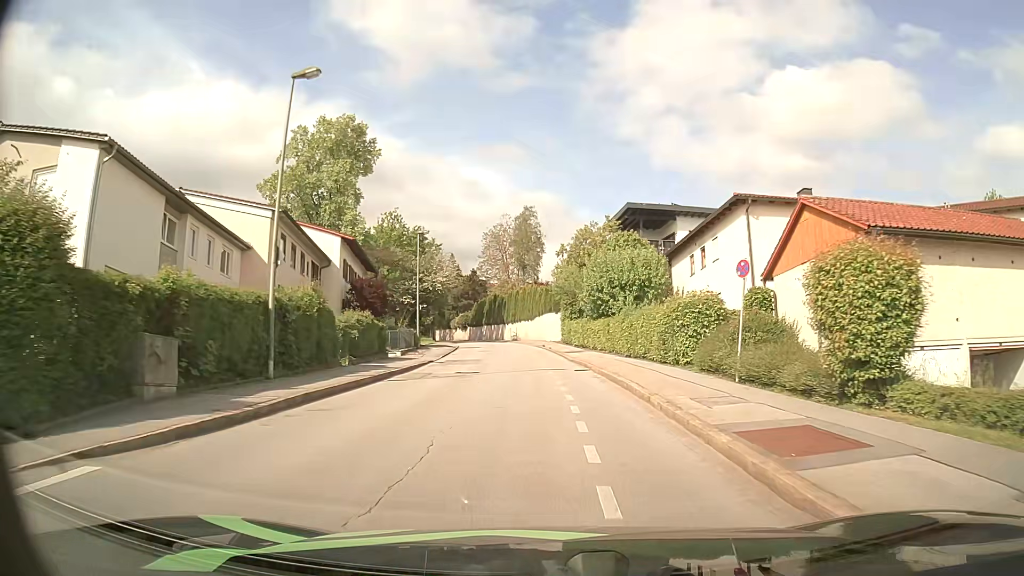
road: residential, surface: asphalt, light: Day
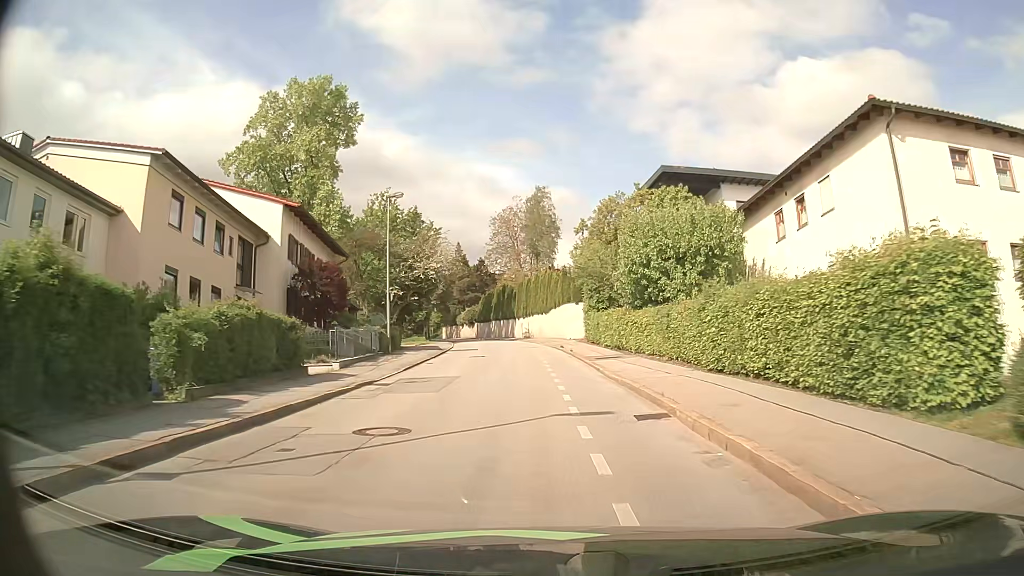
(-0.1, +12.7) m; -2°
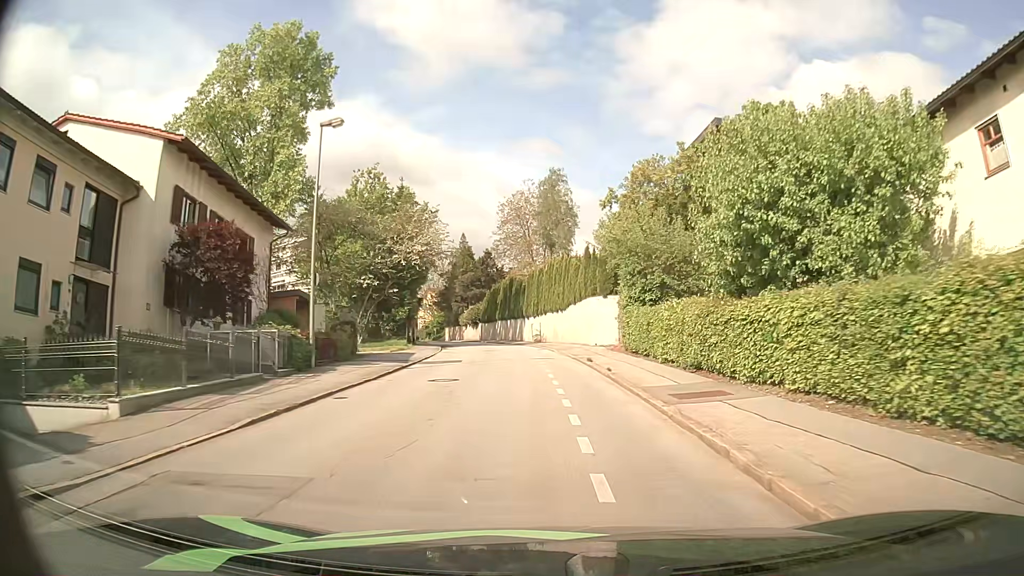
(-0.2, +13.0) m; -1°
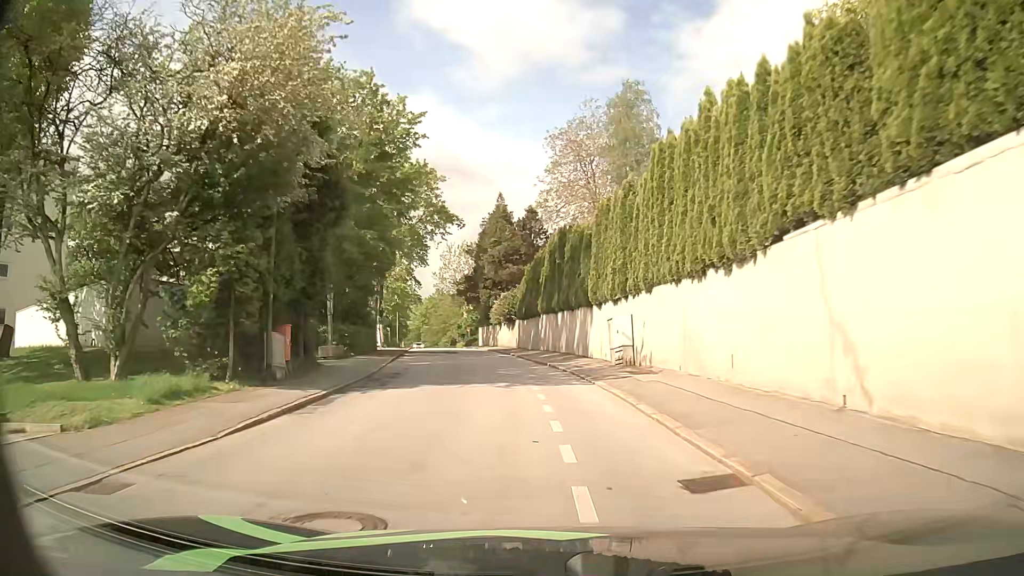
(-0.9, +32.5) m; -5°
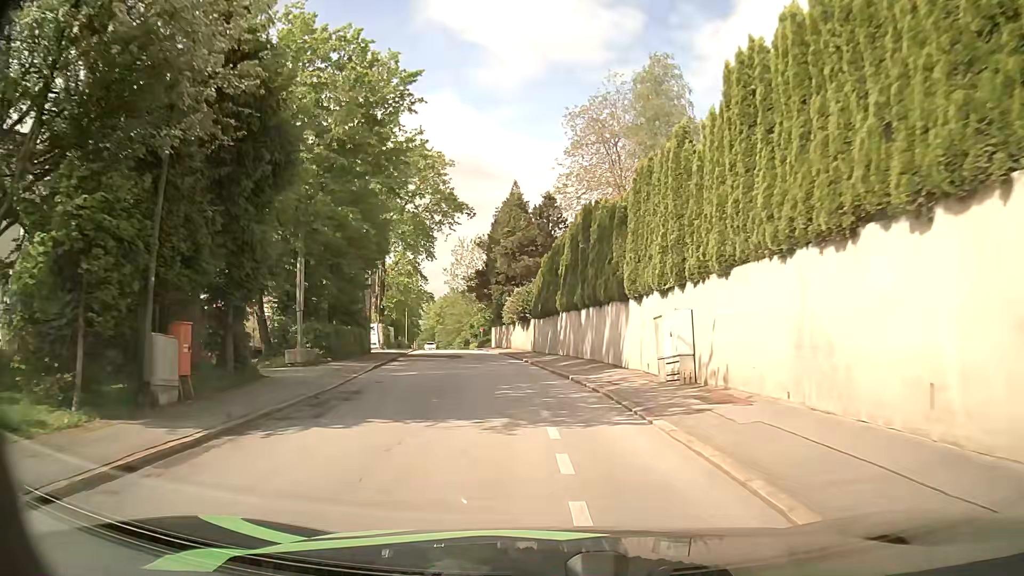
(-0.1, +6.4) m; -2°
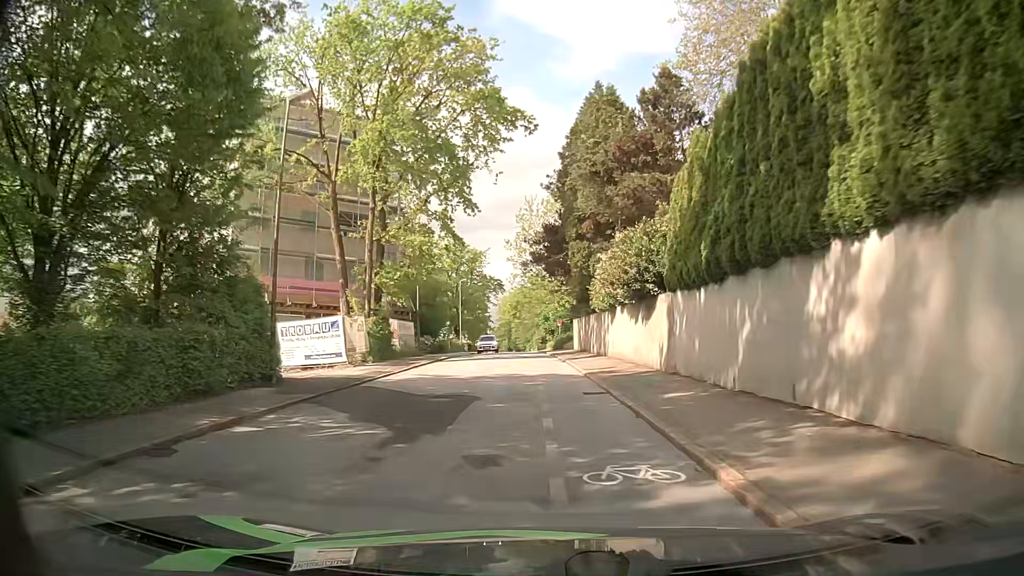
(-1.5, +25.1) m; -7°
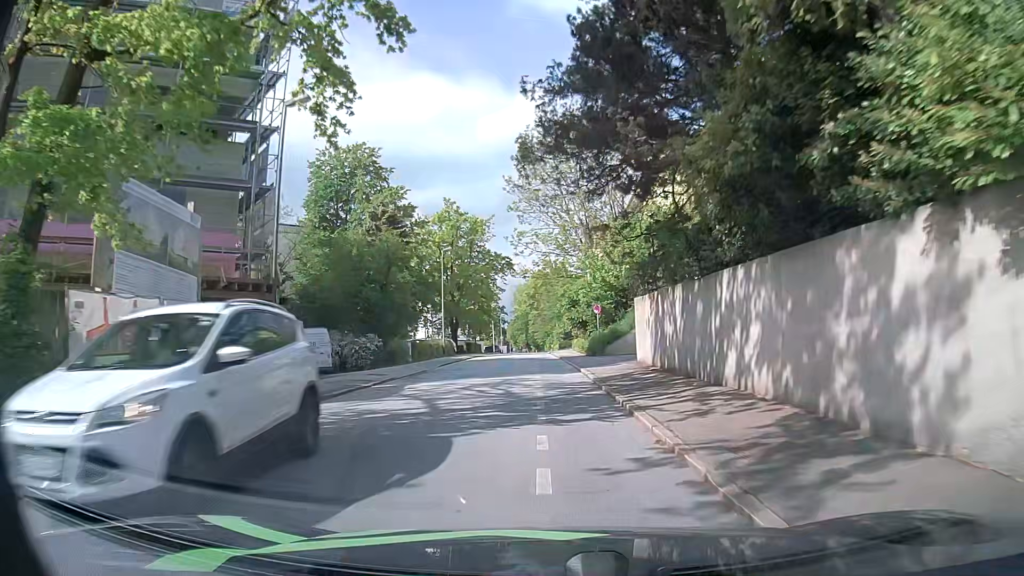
(-0.6, +25.7) m; -2°
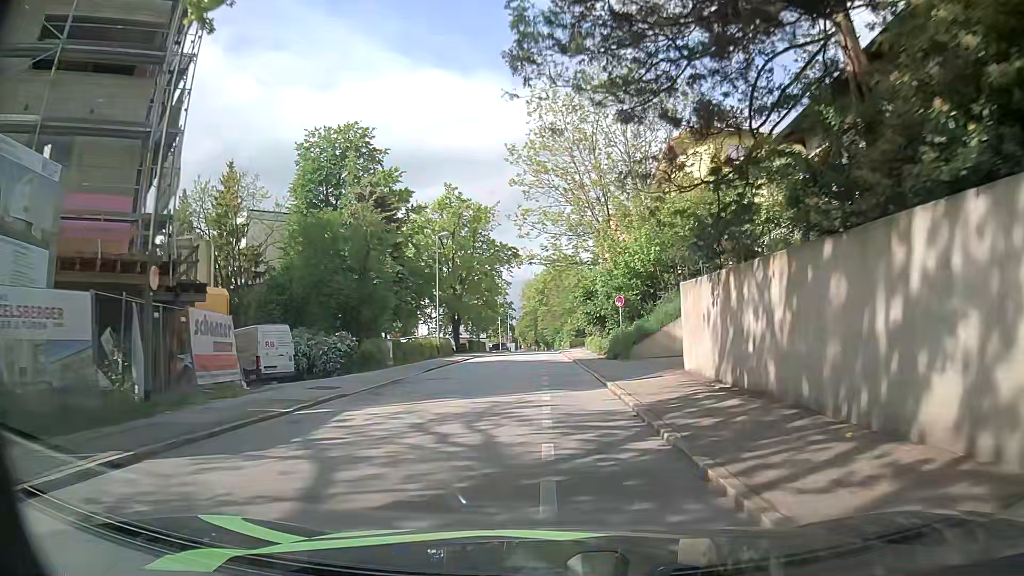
(0.0, +6.6) m; -1°
(0, +10) (0, +20) (0, +30) (0, +40) (0, +50) (0, +60) (0, +70) (0, +80) (0, +90) (0, +100) m
